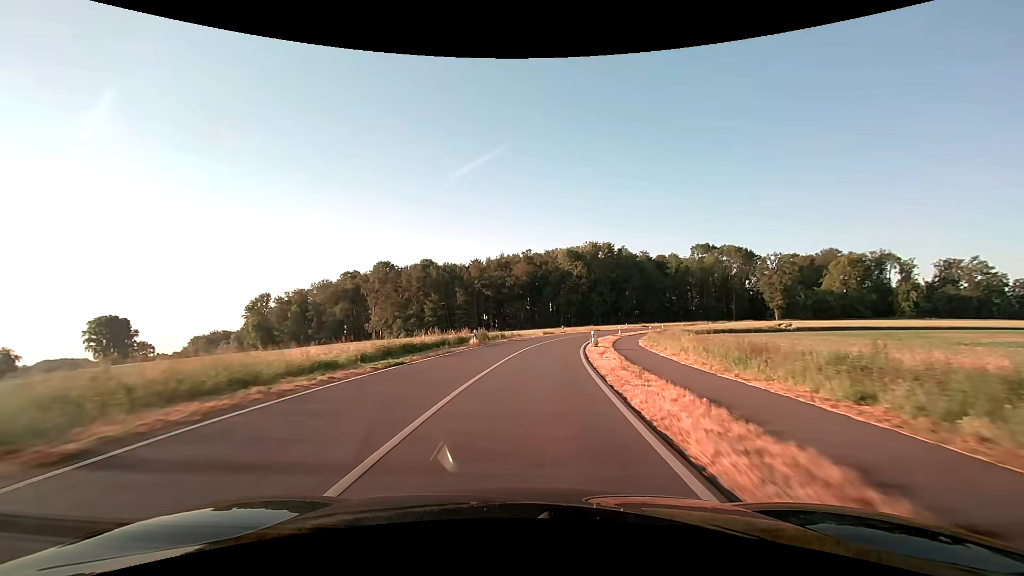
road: secondary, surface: asphalt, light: Day
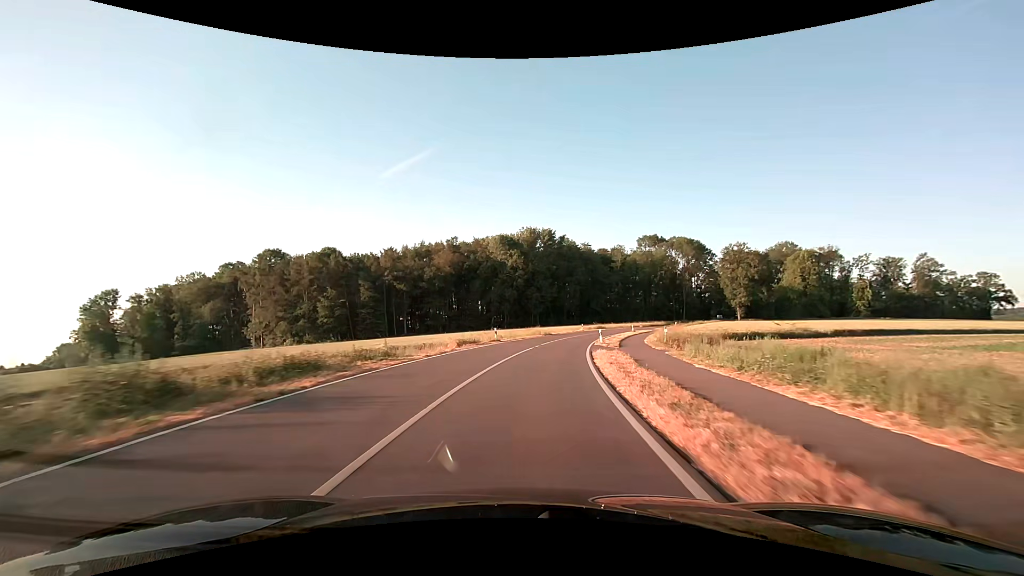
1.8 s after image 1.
(+2.2, +32.6) m; +8°
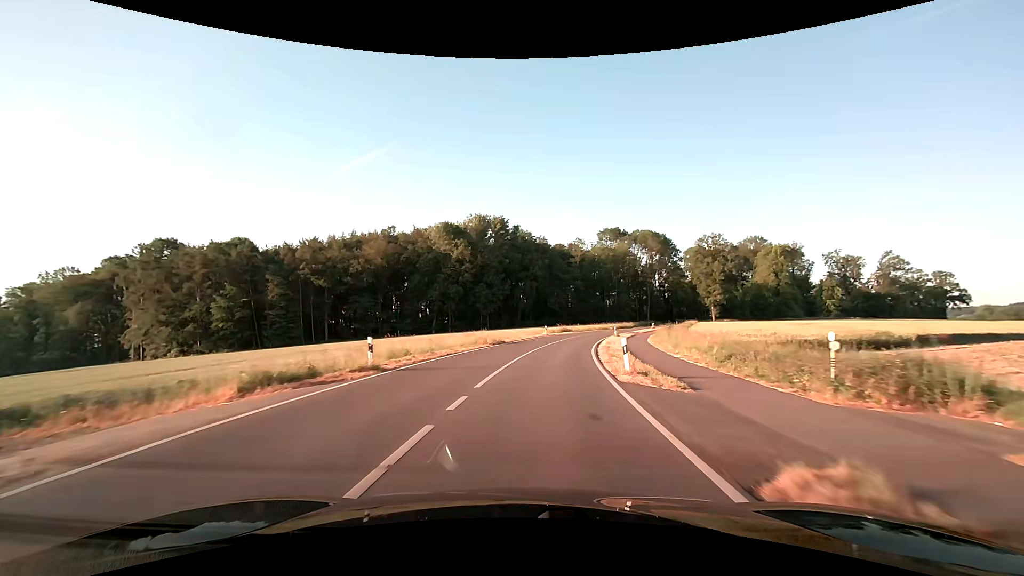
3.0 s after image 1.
(+1.0, +21.8) m; +5°
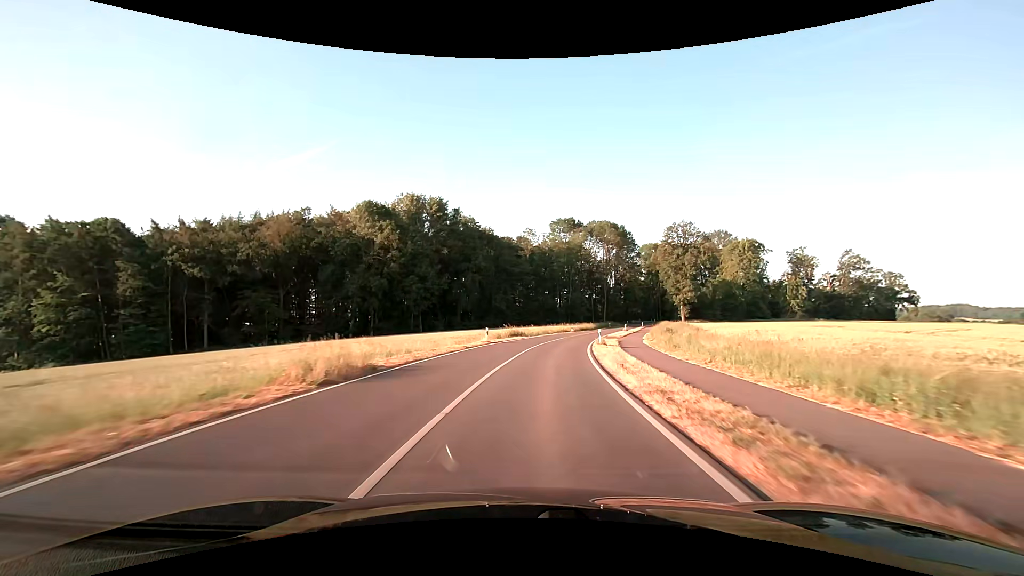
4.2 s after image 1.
(+1.2, +21.8) m; +6°
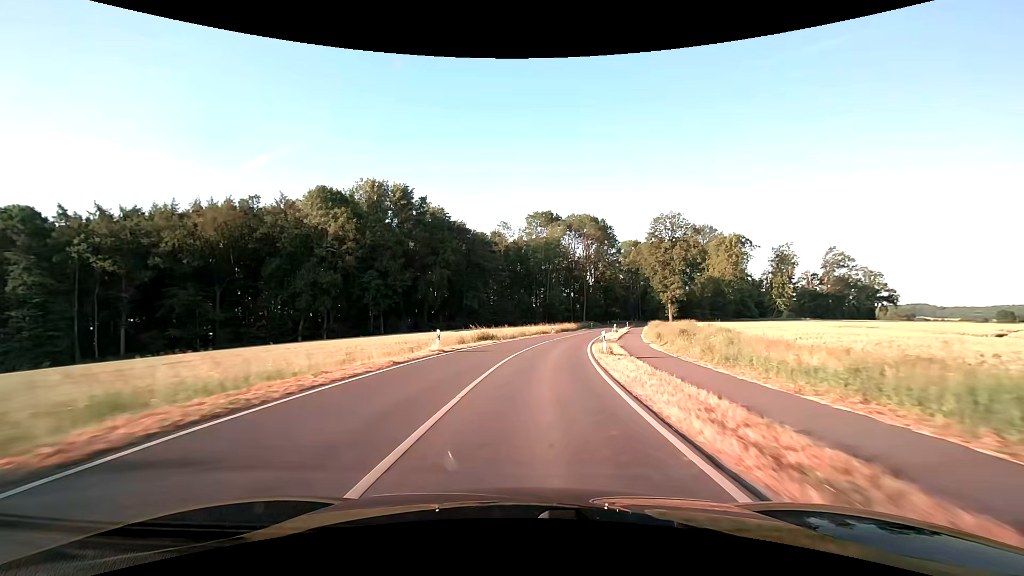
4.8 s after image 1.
(+0.3, +10.9) m; +3°
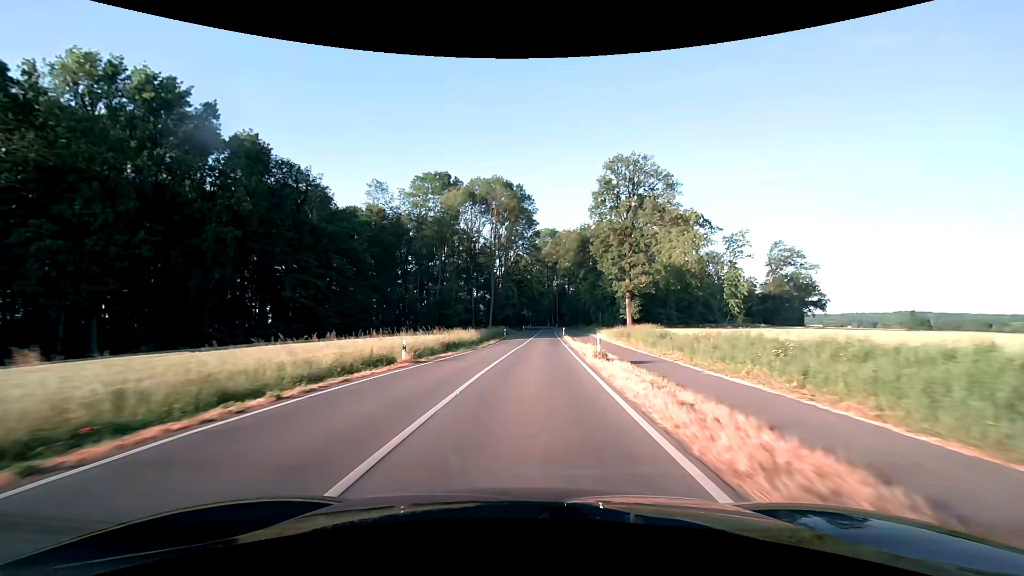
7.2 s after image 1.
(+4.3, +43.3) m; +11°
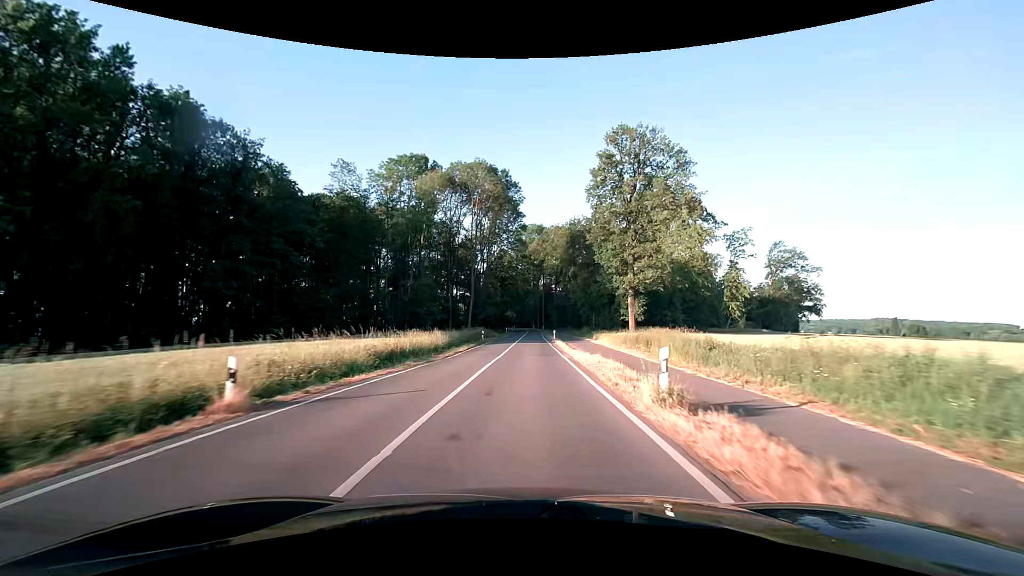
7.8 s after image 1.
(+0.2, +10.9) m; +2°
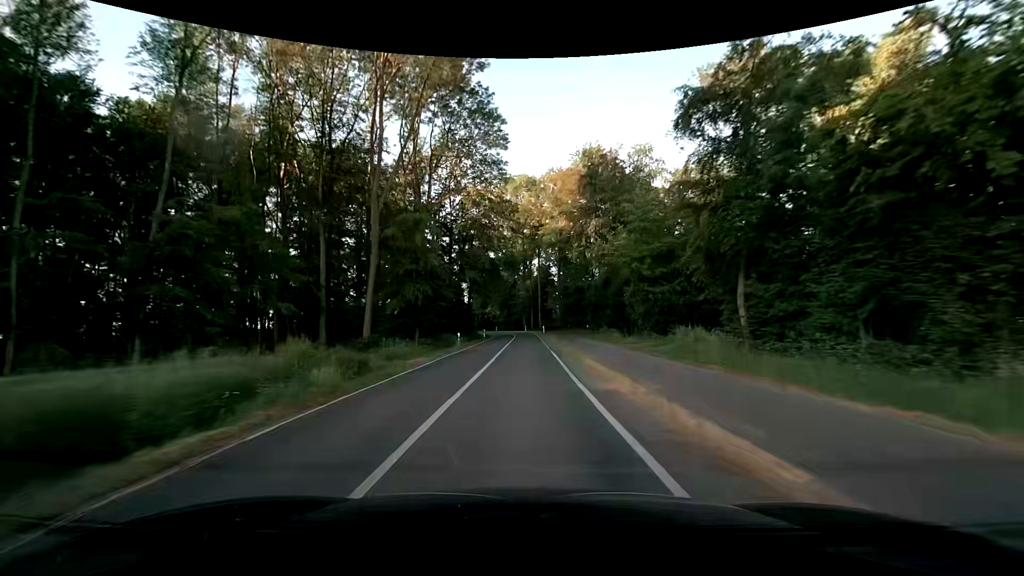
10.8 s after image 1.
(+1.1, +54.5) m; +1°
